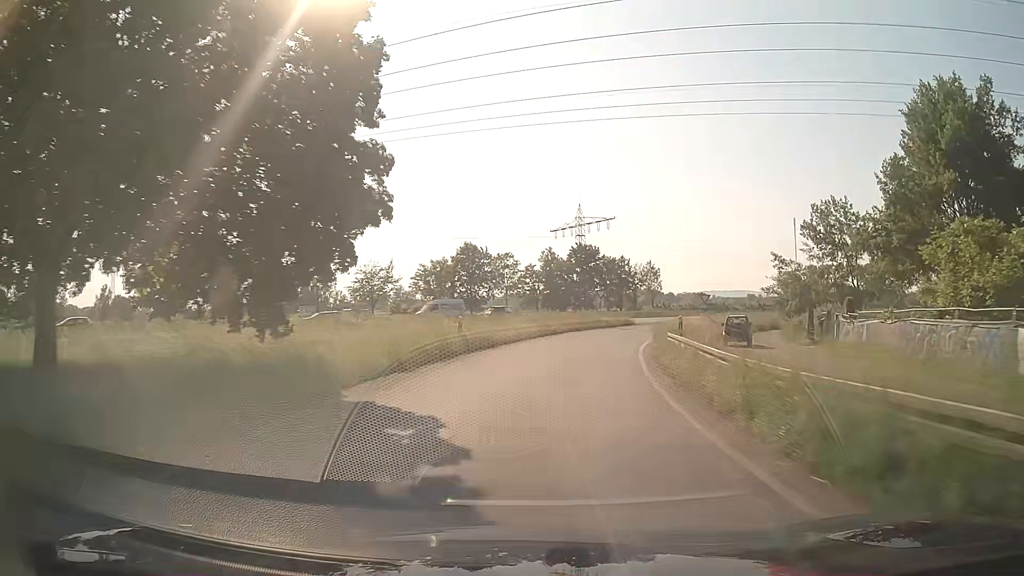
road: trunk_link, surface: asphalt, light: Day
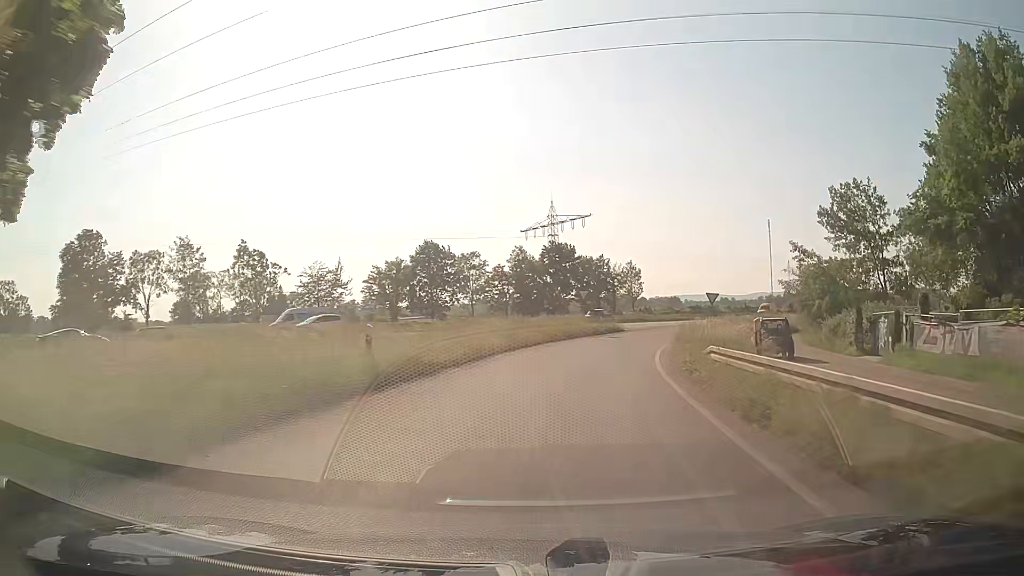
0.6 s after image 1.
(+0.2, +9.7) m; +2°
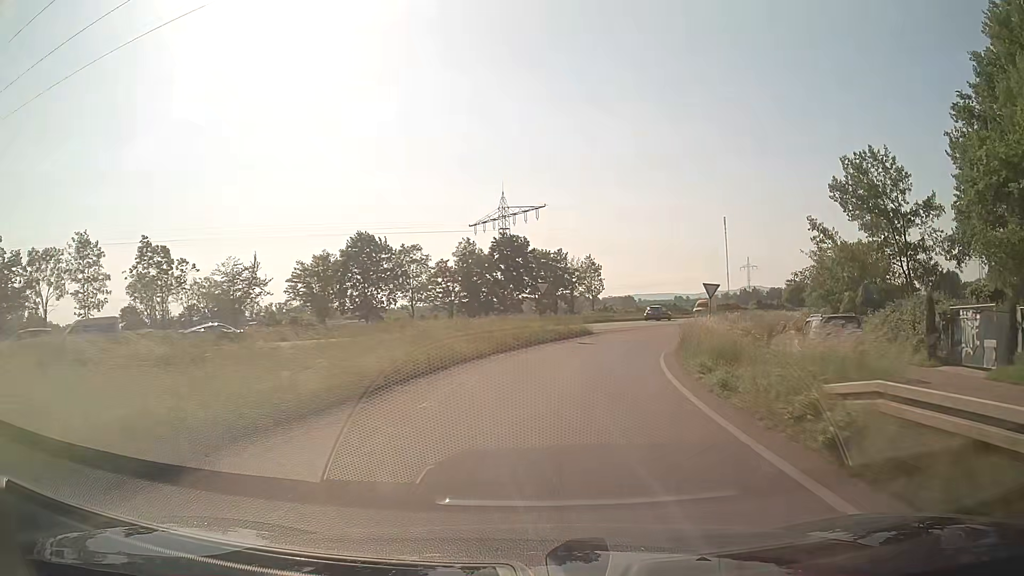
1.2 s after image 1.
(+0.3, +9.8) m; +4°
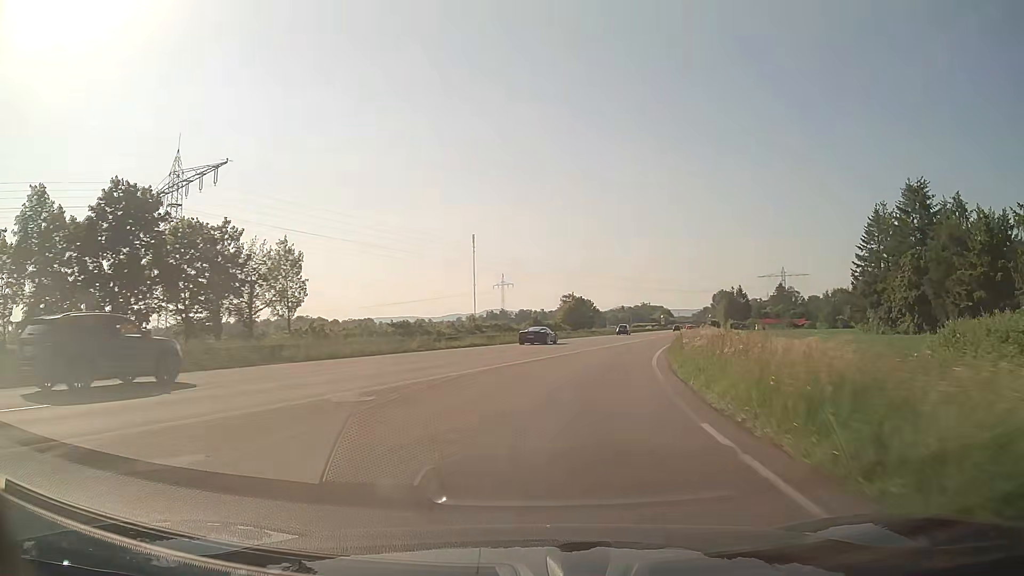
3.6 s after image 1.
(+7.2, +39.3) m; +22°
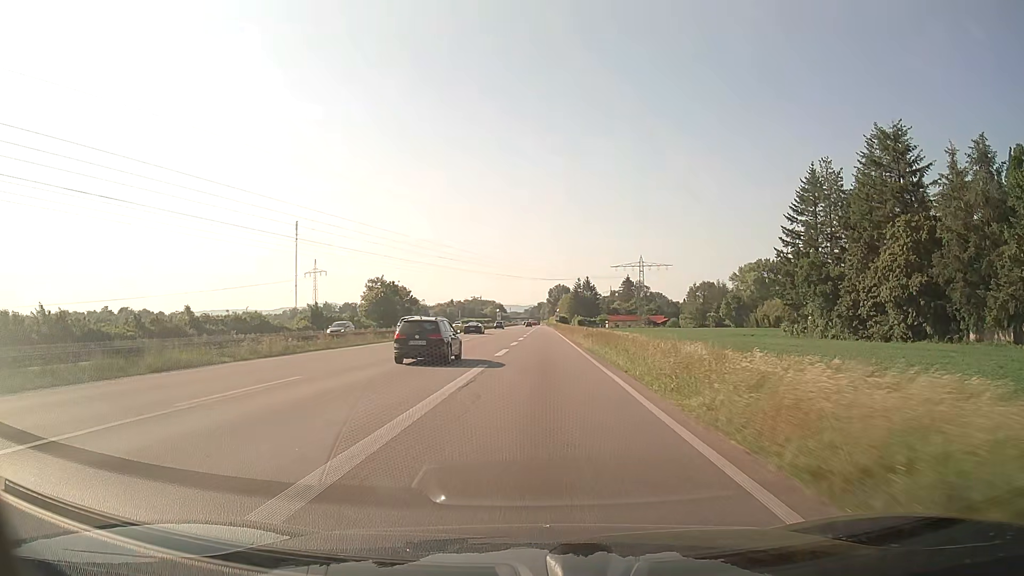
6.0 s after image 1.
(+6.5, +41.3) m; +15°
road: trunk
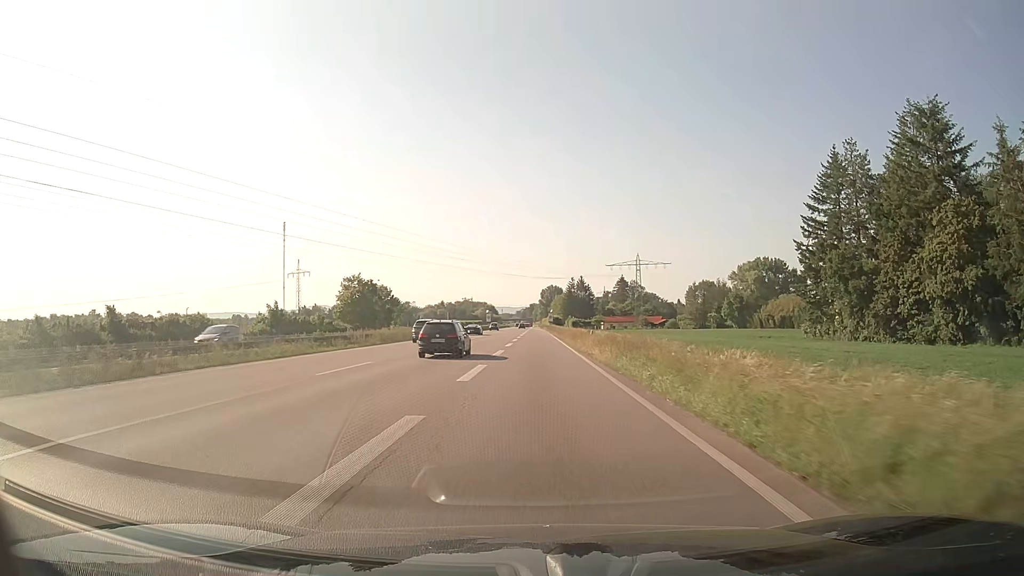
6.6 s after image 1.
(+0.1, +11.2) m; +1°
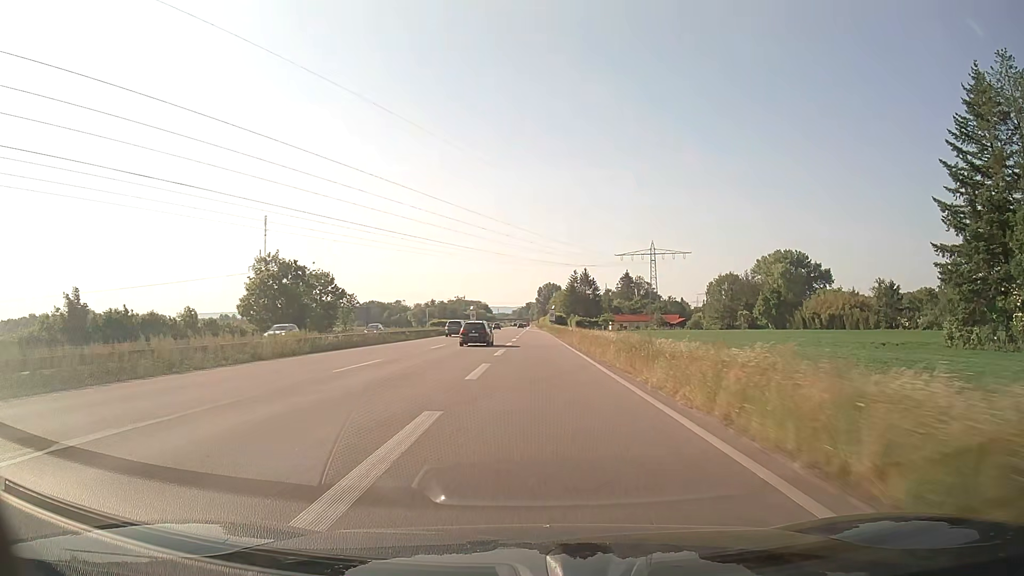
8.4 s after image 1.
(-0.1, +36.1) m; 0°
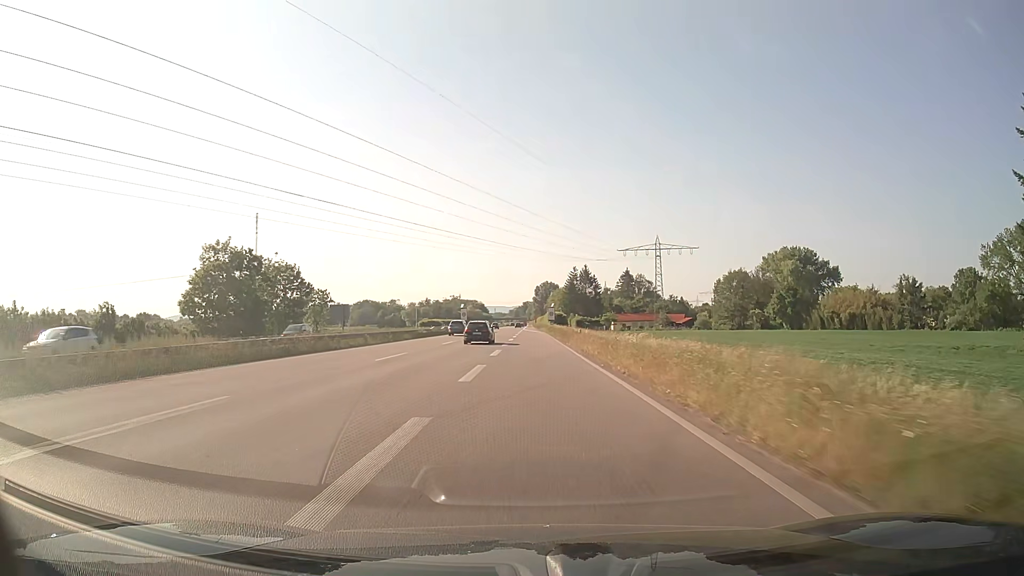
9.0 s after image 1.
(0.0, +12.8) m; 0°
(0, +10) (0, +20) (0, +30) (0, +40) (0, +50) (0, +60) (0, +70) (-1, +80) (-1, +90) (-1, +100) m
